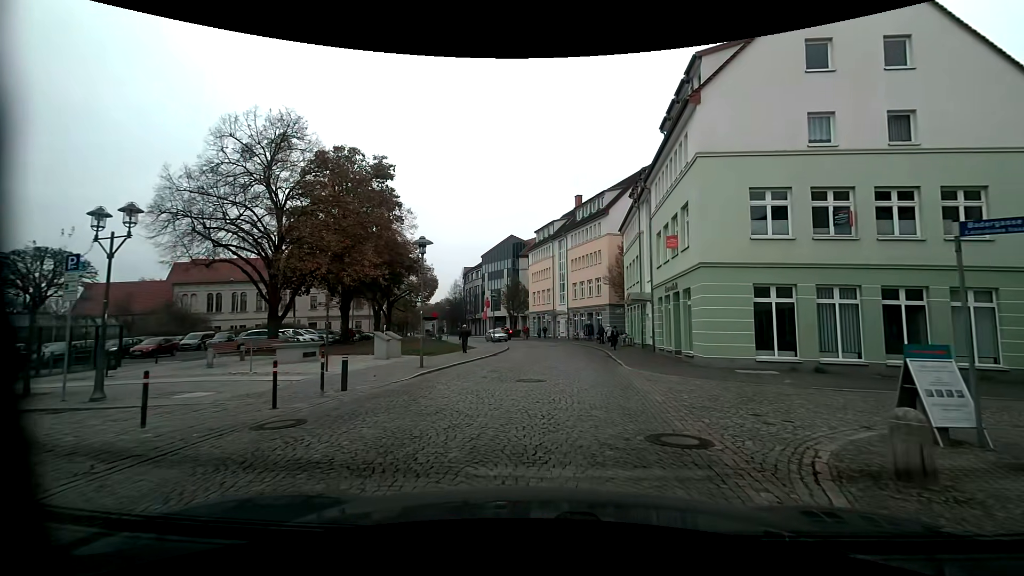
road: residential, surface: sett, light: Day
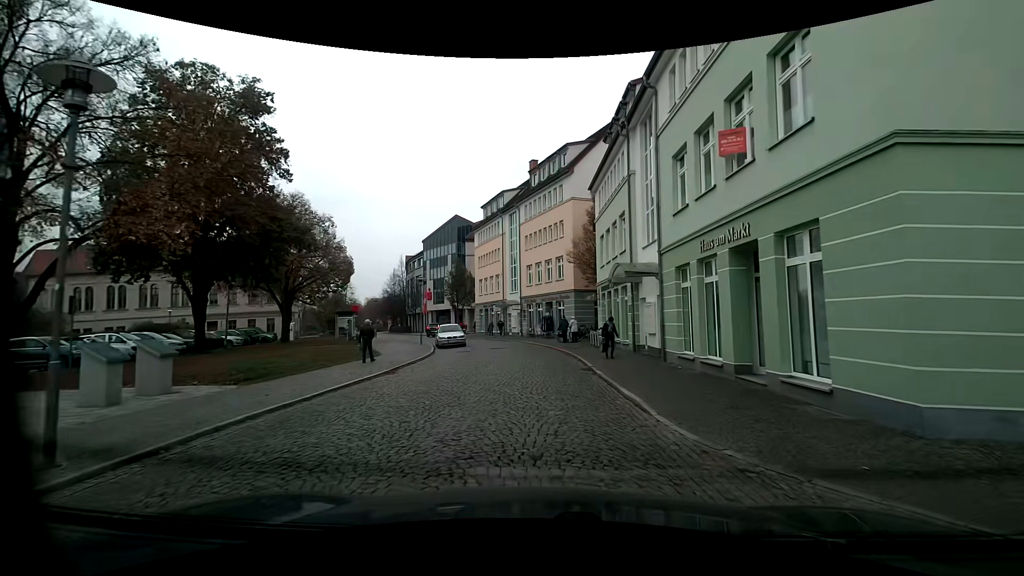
(+0.7, +12.2) m; +6°
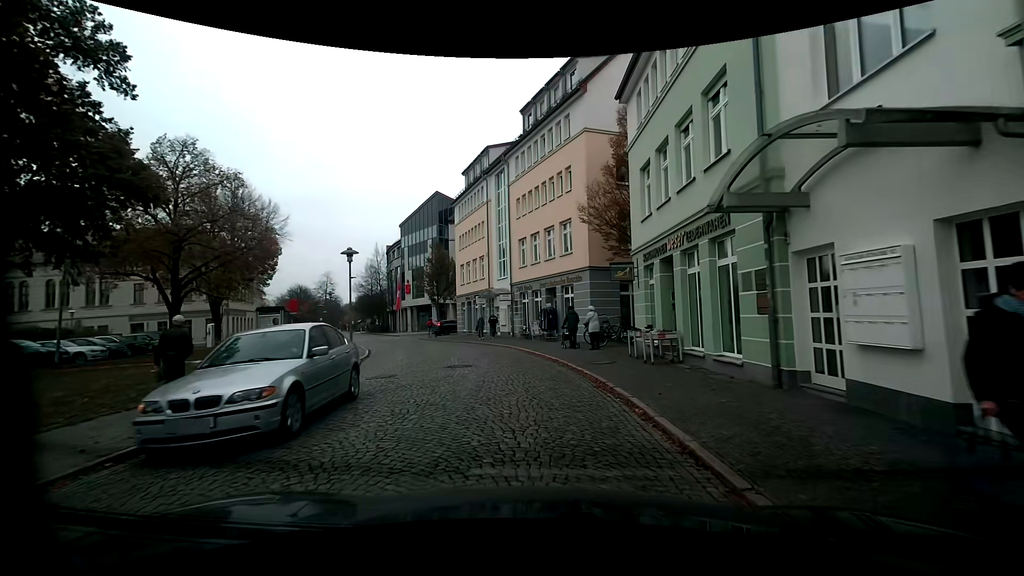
(-0.2, +12.8) m; -1°
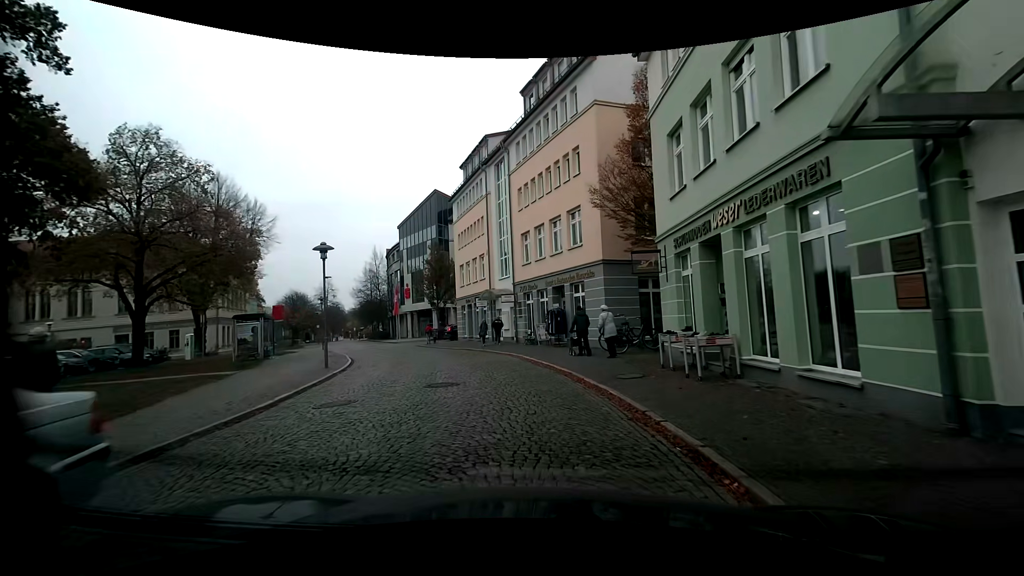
(0.0, +3.3) m; 0°
